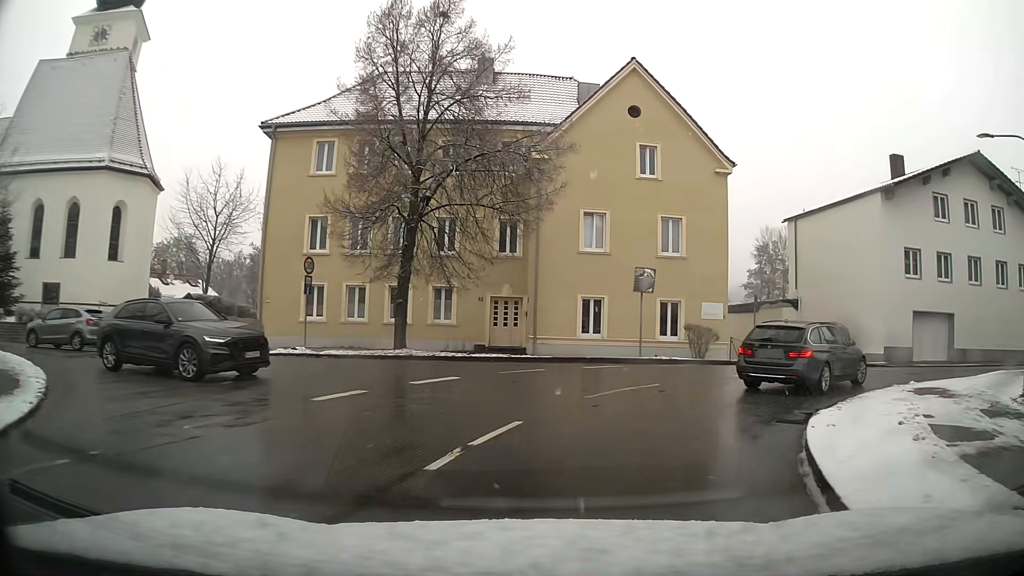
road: unclassified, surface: asphalt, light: Day
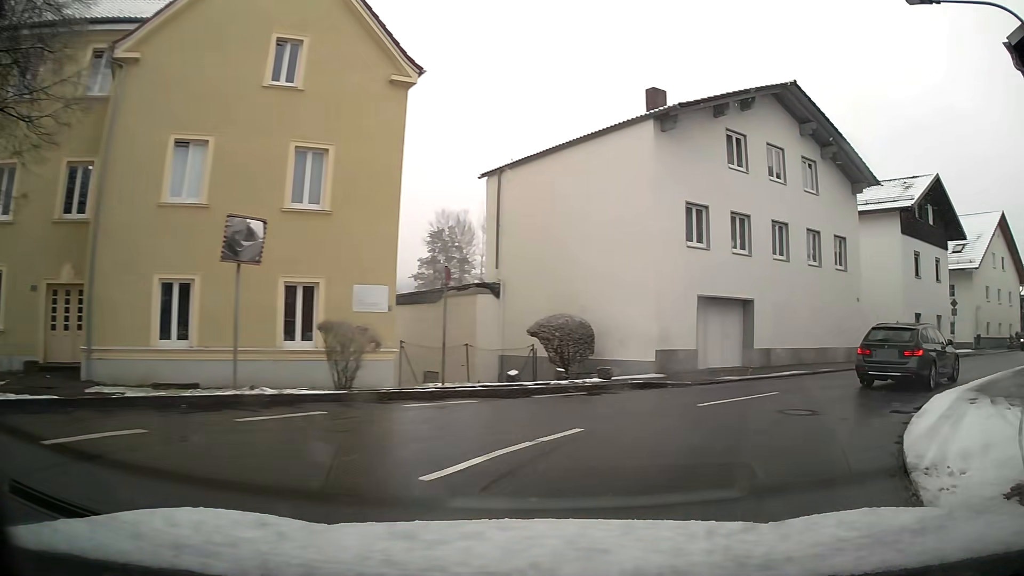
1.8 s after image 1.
(+2.8, +11.2) m; +32°
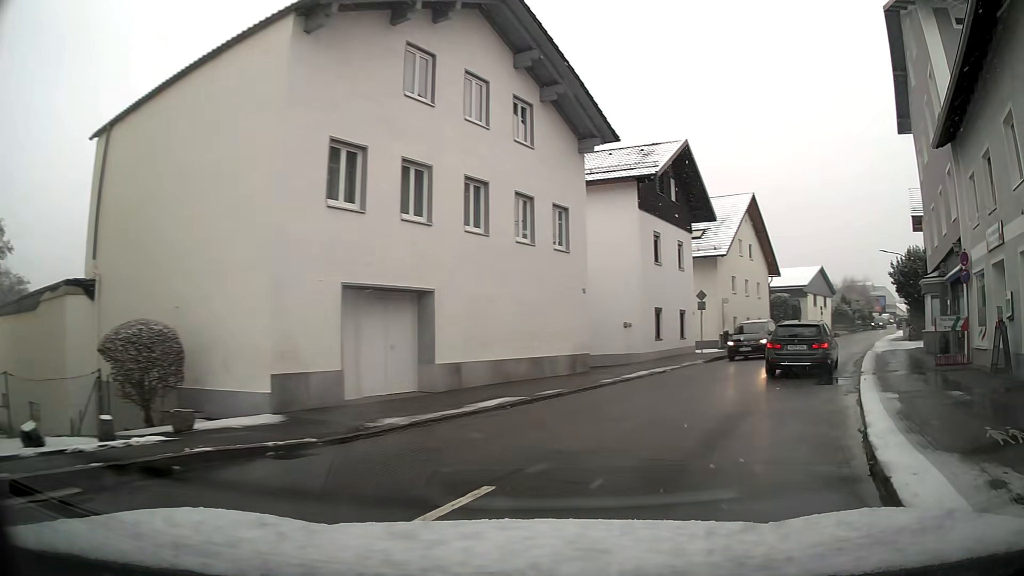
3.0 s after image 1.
(+1.8, +7.7) m; +26°
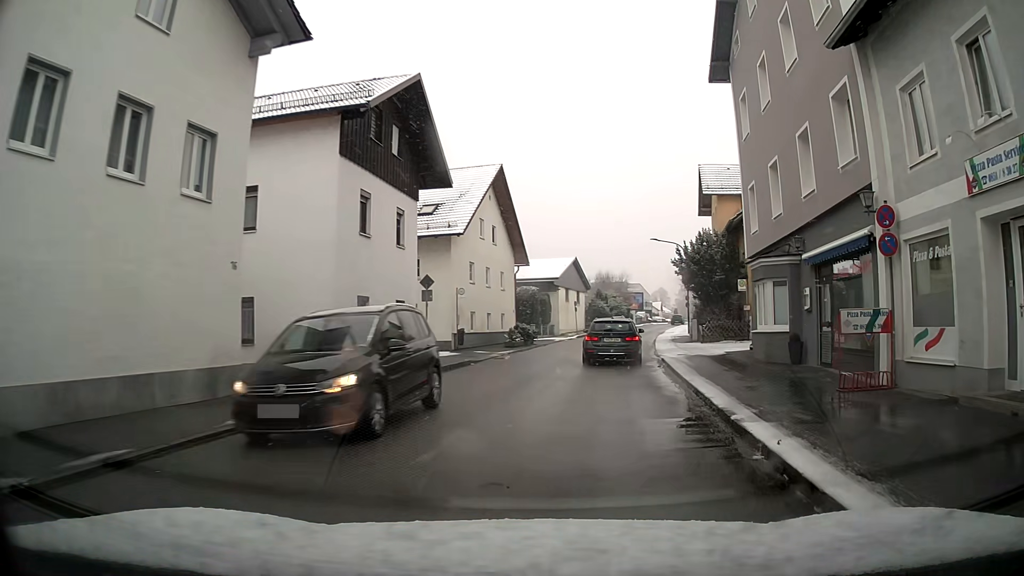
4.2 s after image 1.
(+1.6, +8.3) m; +20°
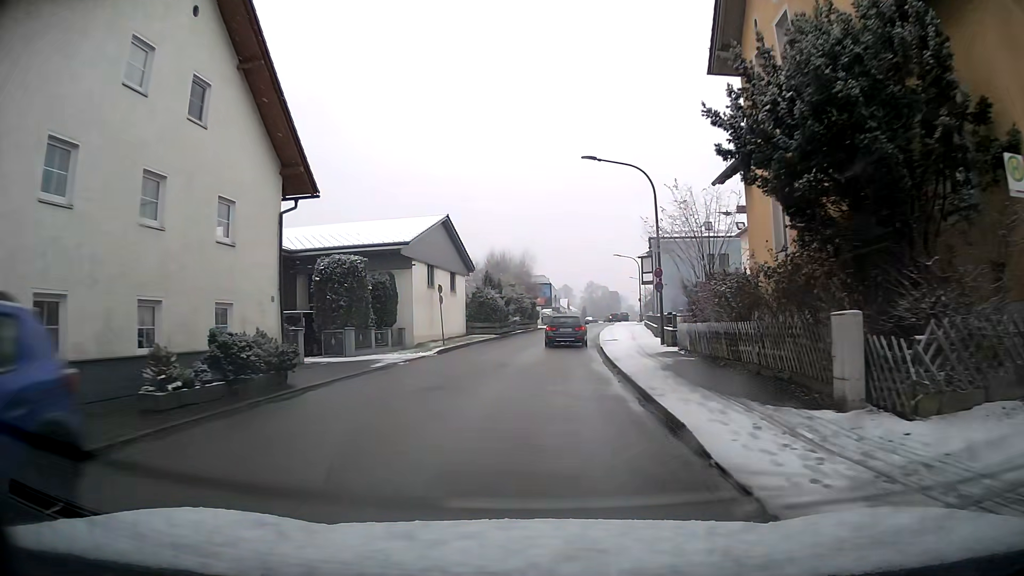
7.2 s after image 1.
(+1.4, +26.5) m; +5°
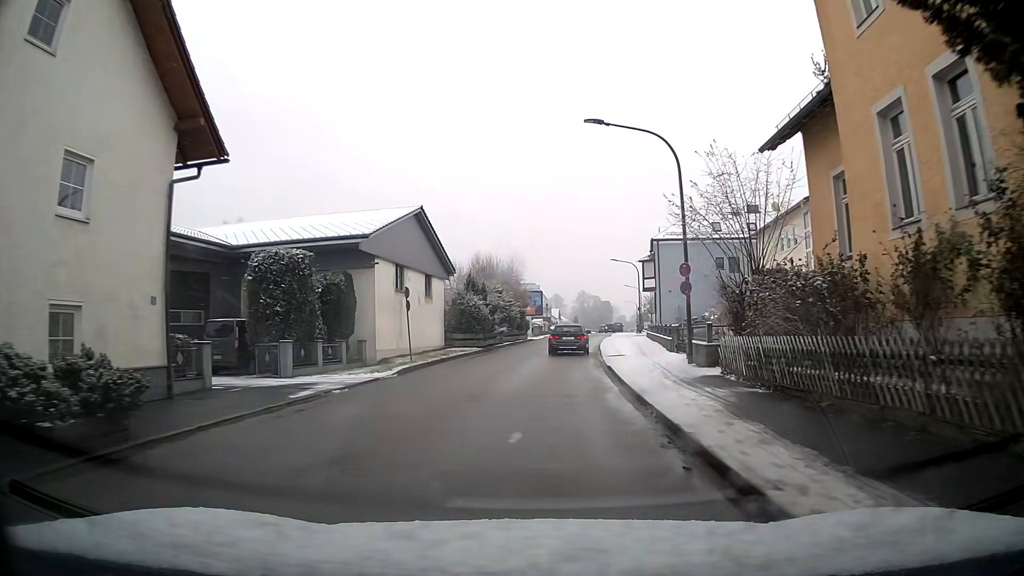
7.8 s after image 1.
(+0.1, +6.2) m; +1°
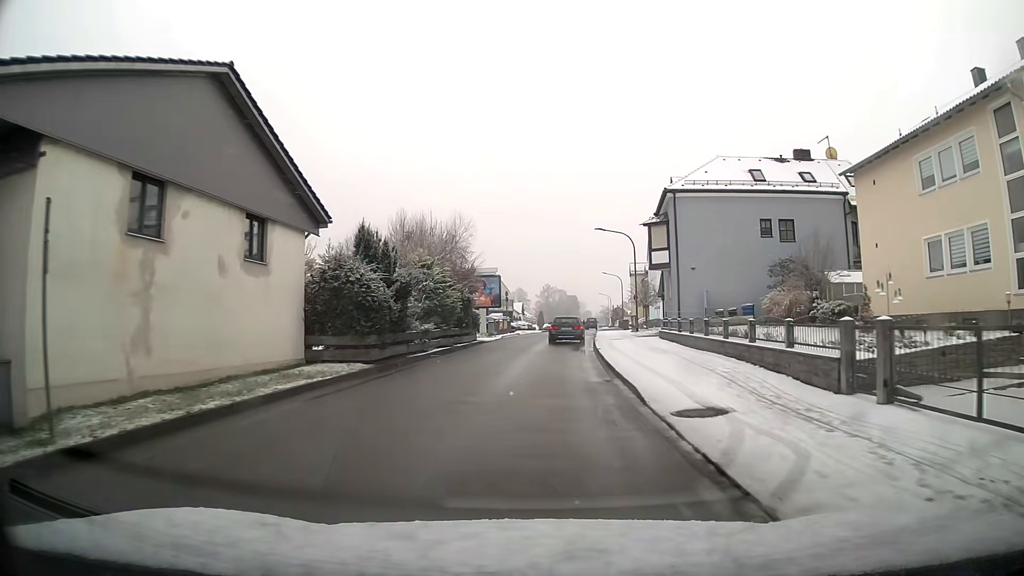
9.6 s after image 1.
(+0.5, +19.2) m; +3°
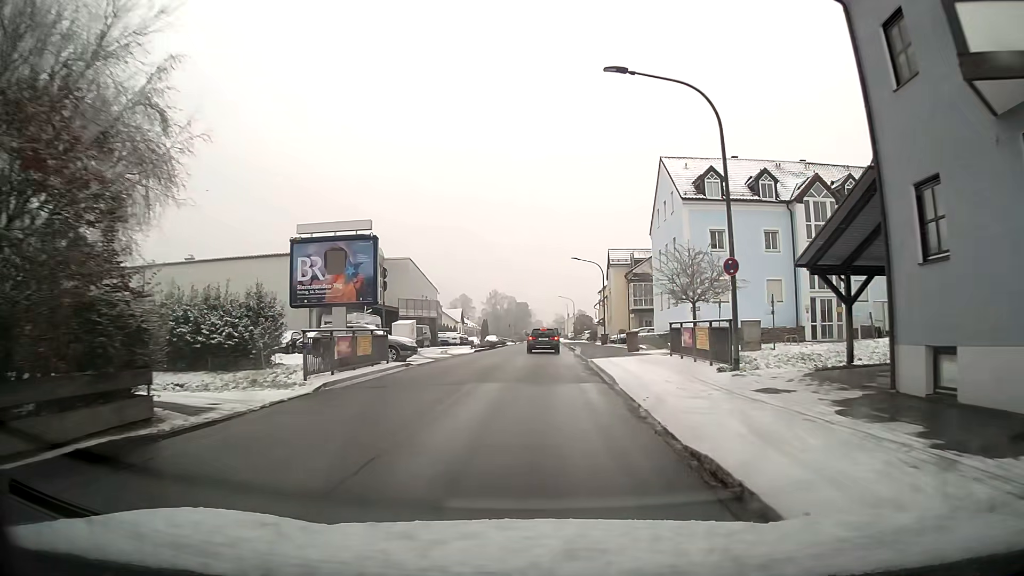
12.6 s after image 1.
(+1.3, +32.1) m; +4°
(0, +10) (0, +20) (0, +30) (+1, +40) (+1, +50) (+1, +60) (+1, +70) (+2, +80) (+2, +90) (+2, +100) m
